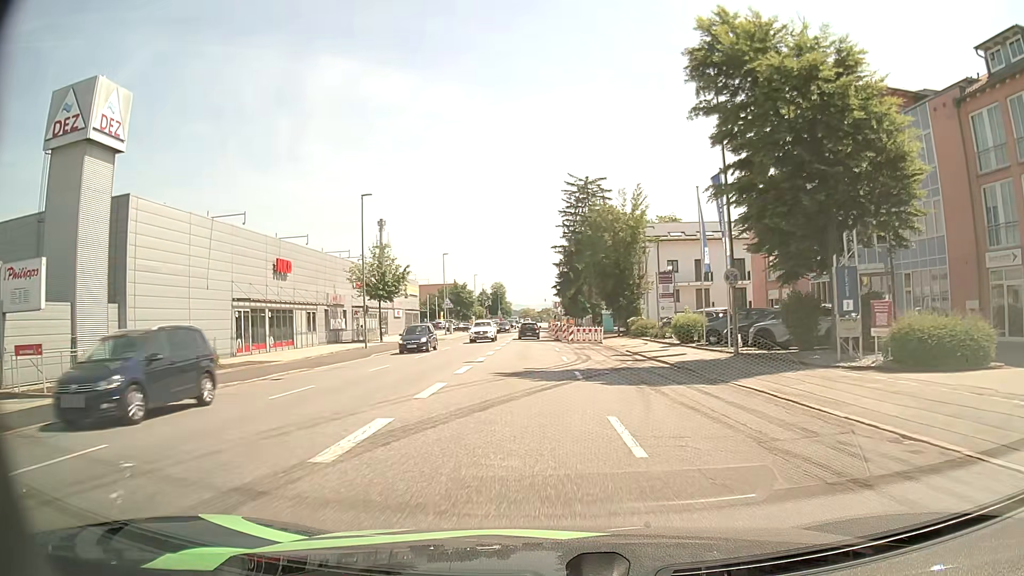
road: tertiary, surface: asphalt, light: Day
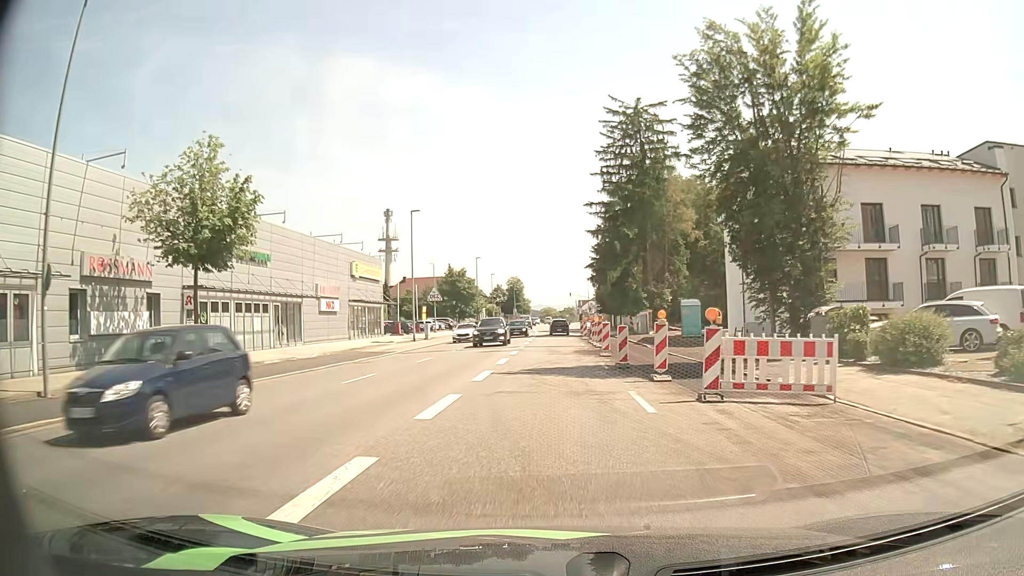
(-0.9, +33.2) m; -2°
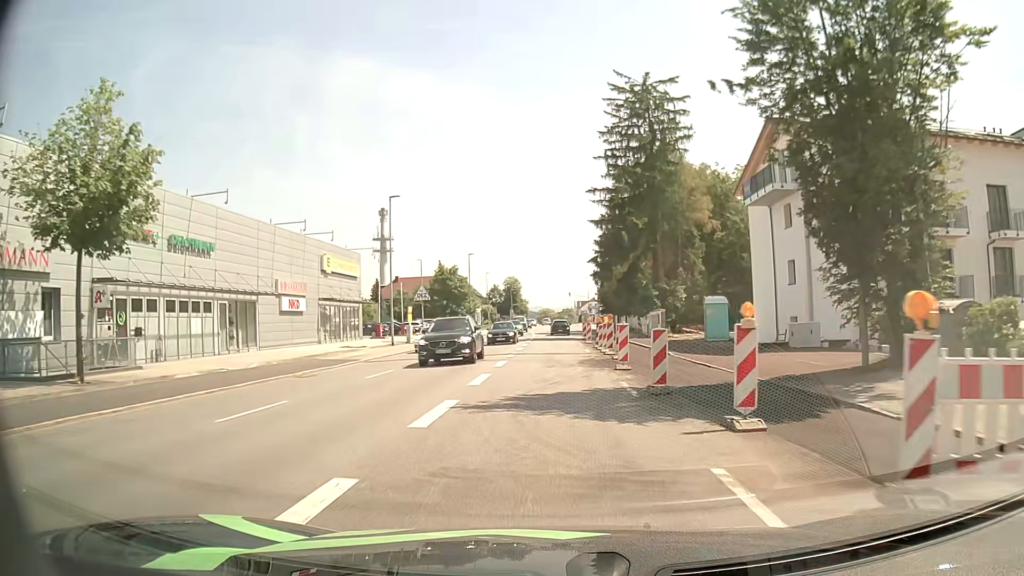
(0.0, +6.8) m; 0°
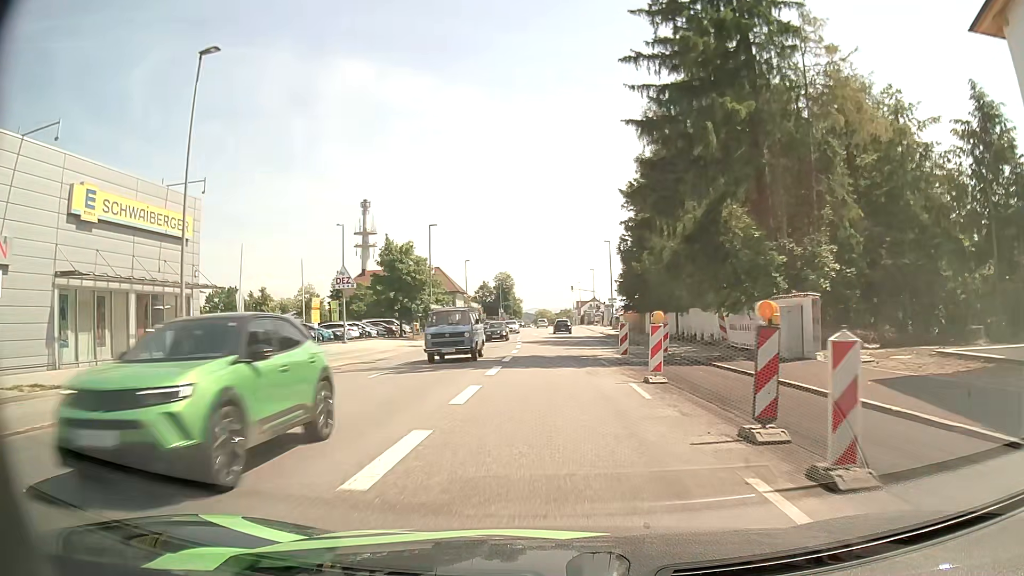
(0.0, +27.4) m; 0°
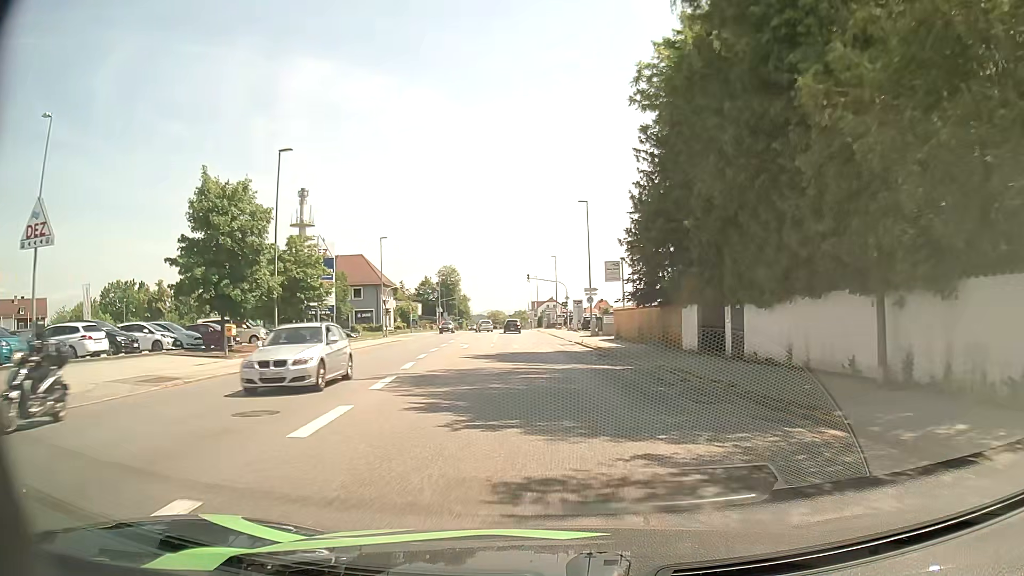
(+0.8, +27.7) m; +4°
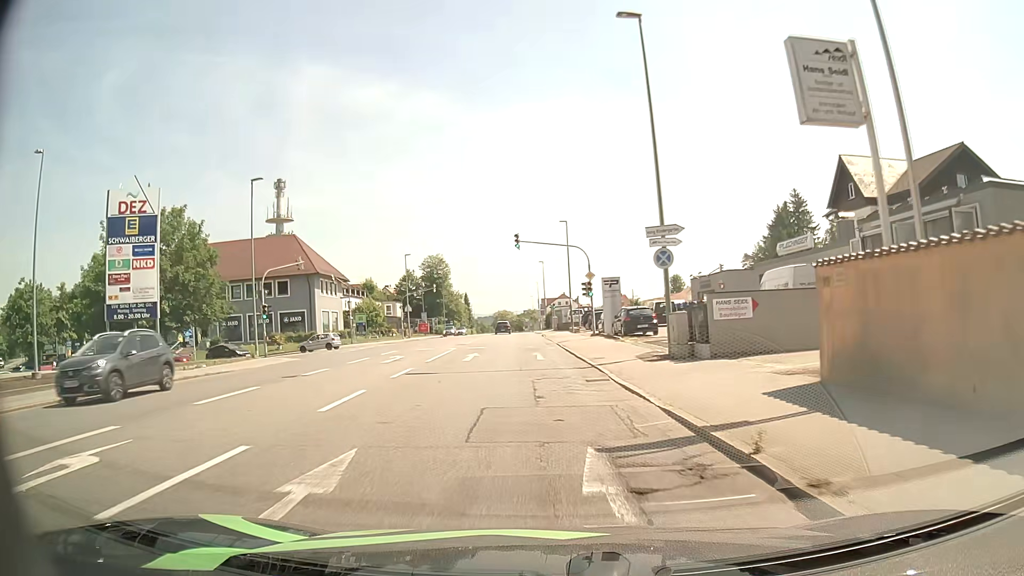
(+0.3, +32.3) m; 0°
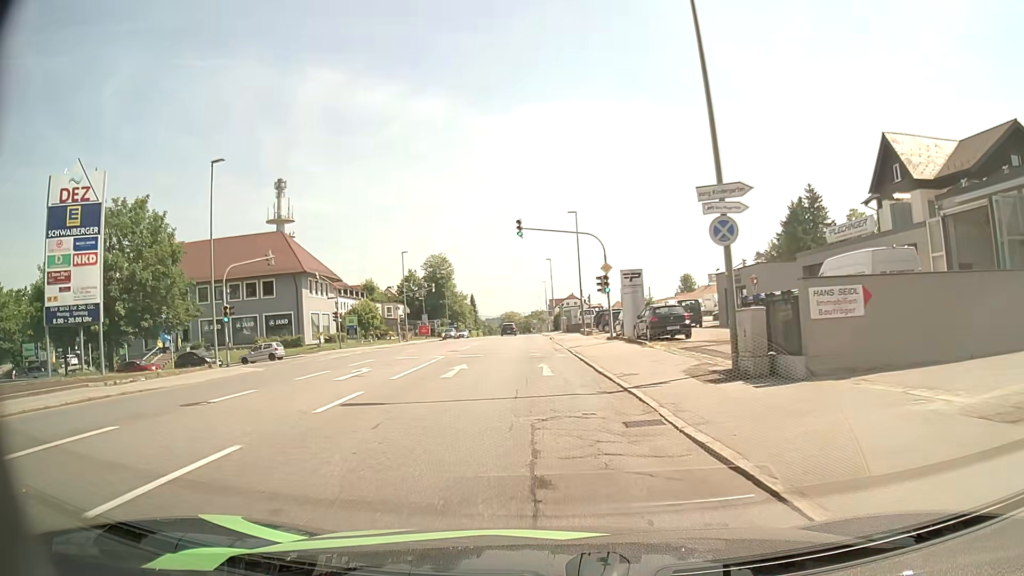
(-0.1, +5.9) m; -1°
